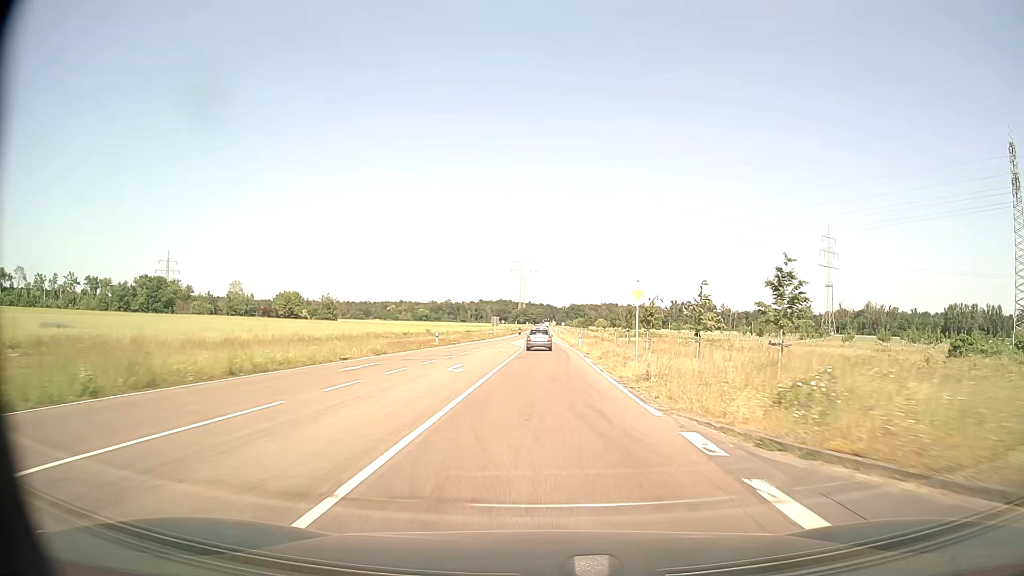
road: secondary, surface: asphalt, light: Day
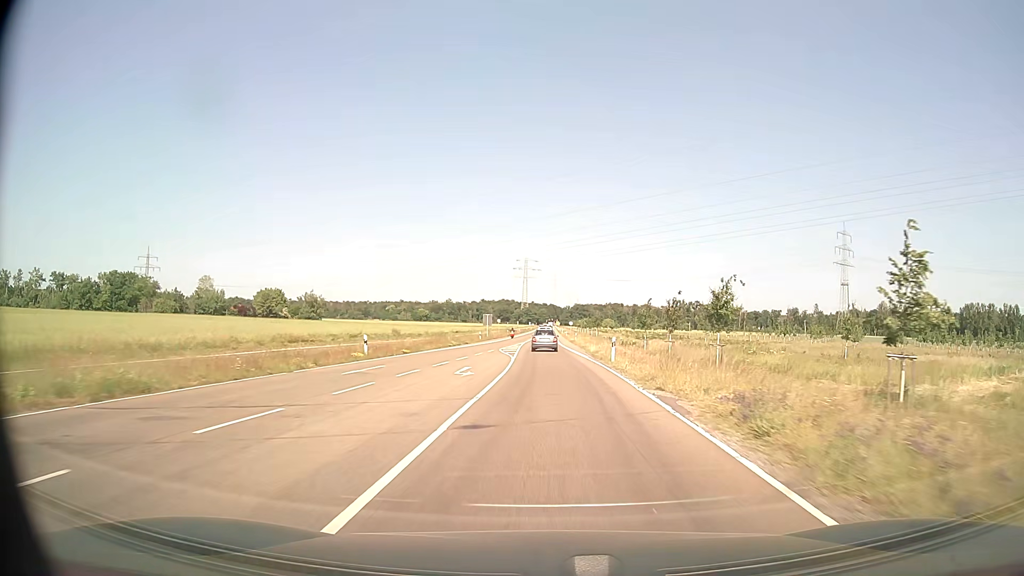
(-0.1, +23.3) m; 0°
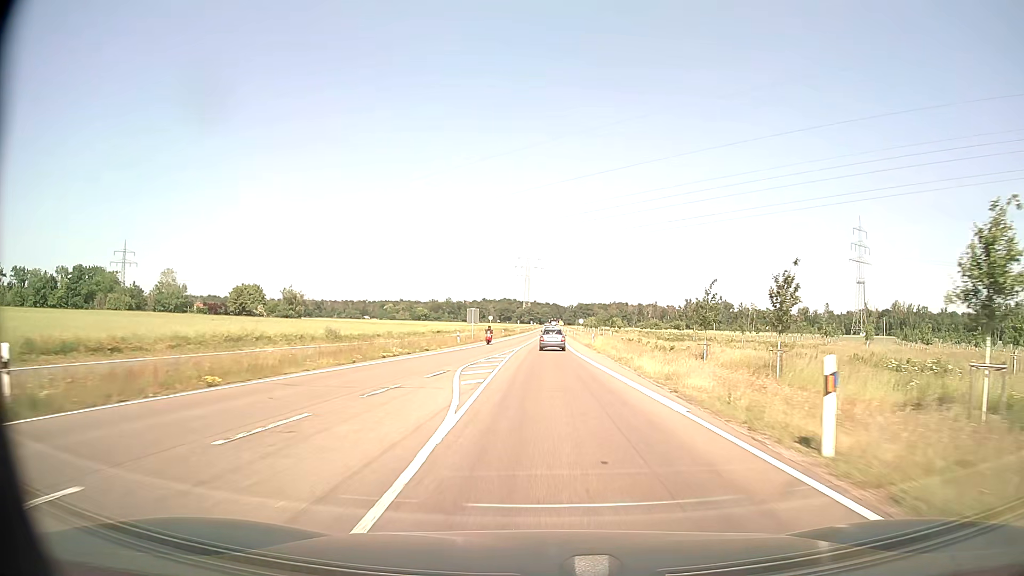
(0.0, +23.5) m; 0°
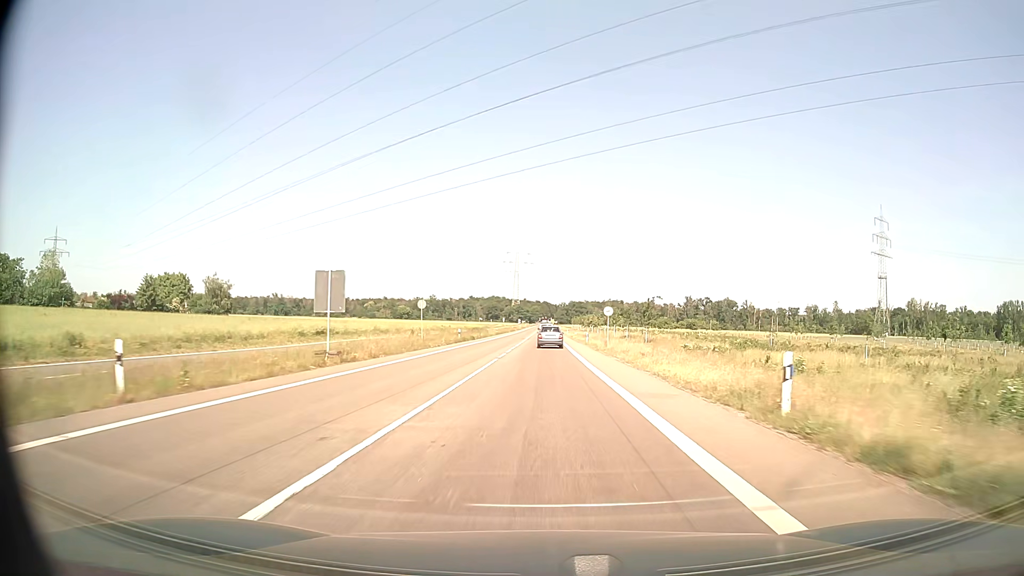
(+0.3, +47.6) m; +1°
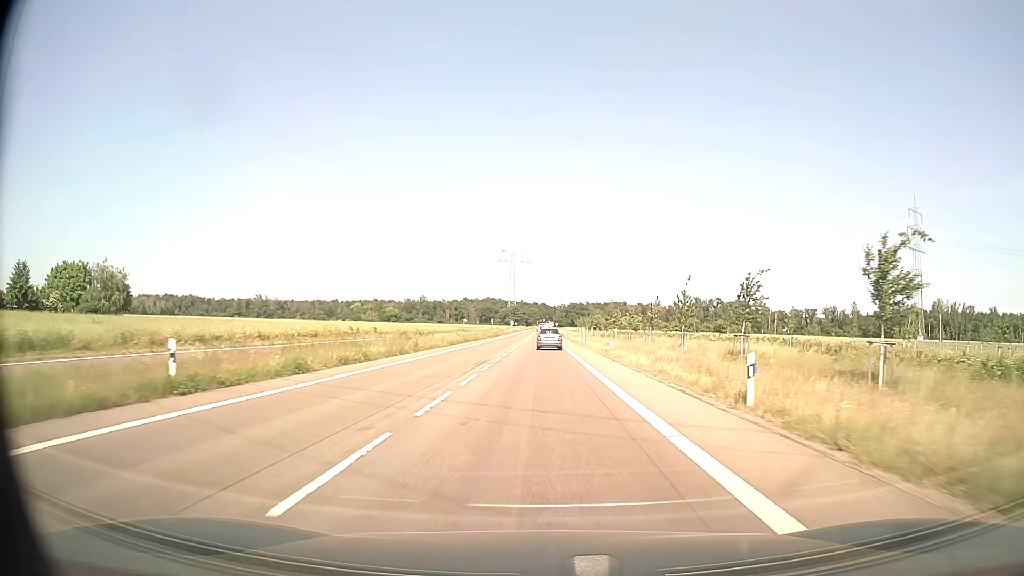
(+0.1, +48.3) m; 0°
